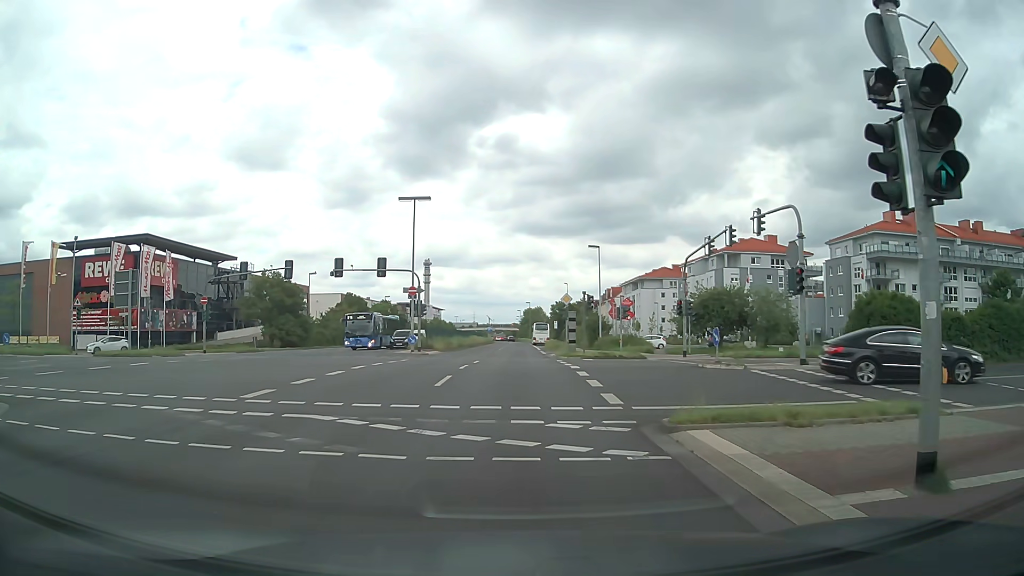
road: primary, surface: asphalt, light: Day
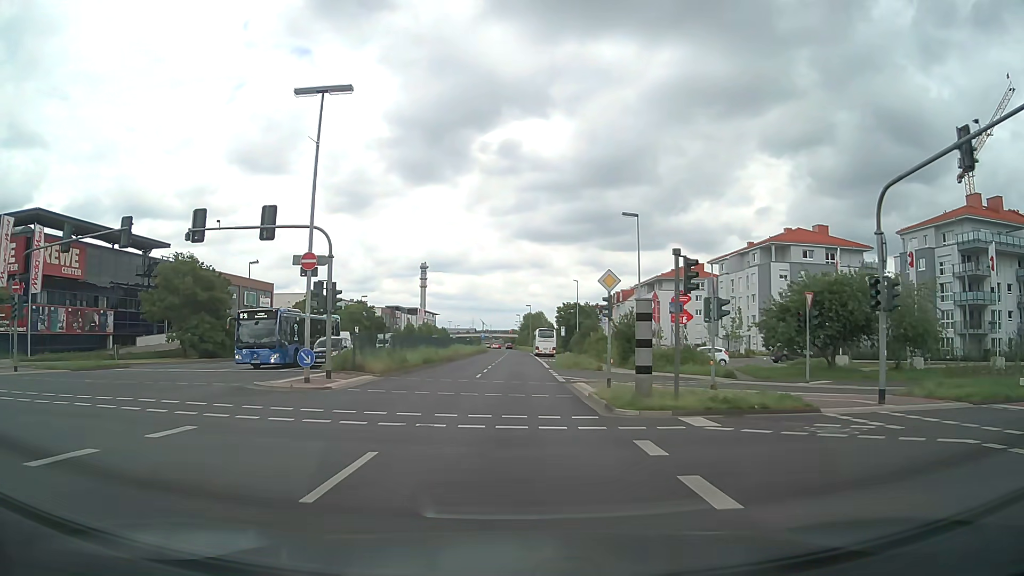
(0.0, +22.6) m; 0°
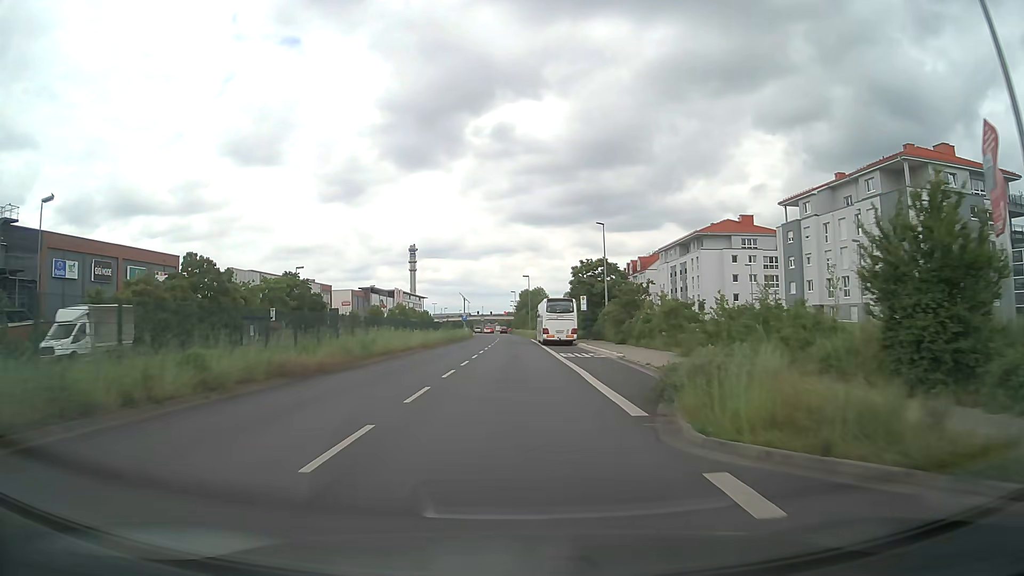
(+0.3, +36.6) m; 0°
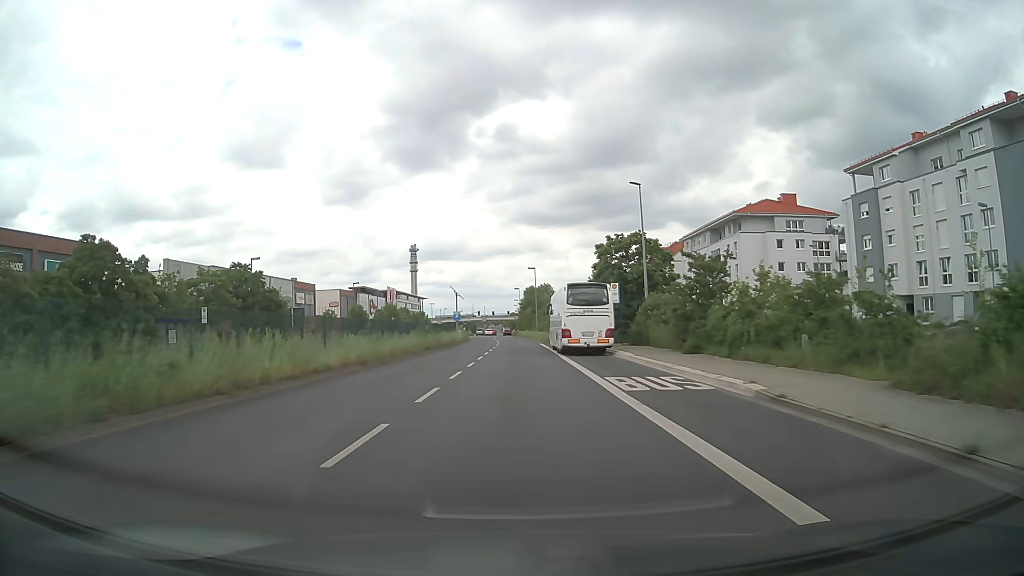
(0.0, +17.7) m; 0°
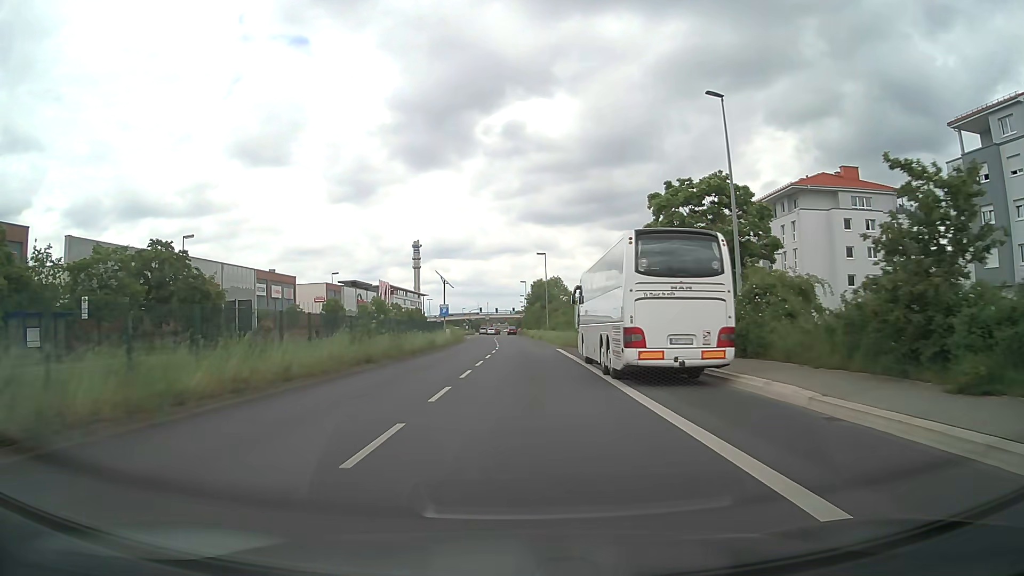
(-0.1, +18.0) m; 0°
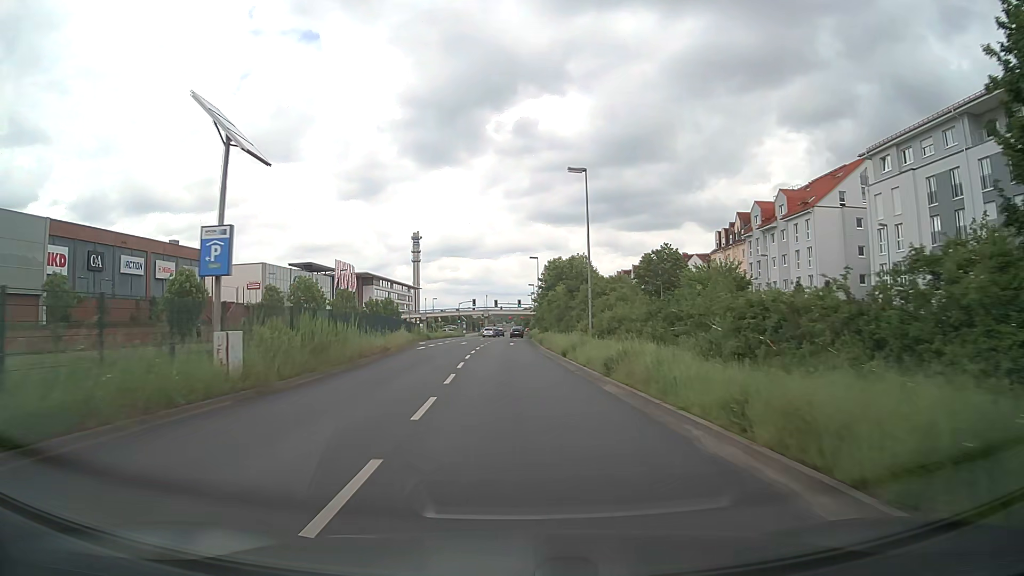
(-0.1, +44.5) m; -1°
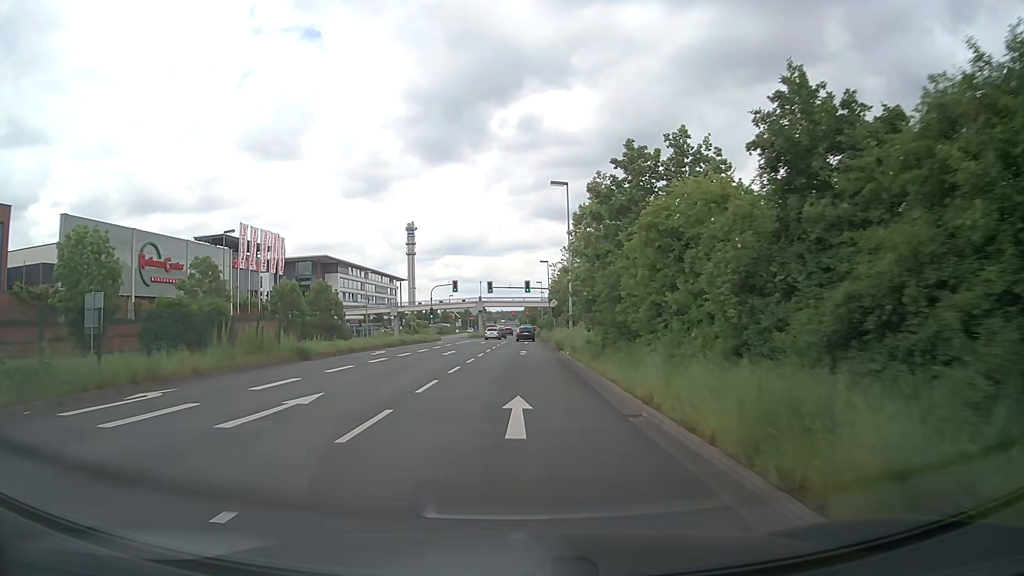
(-0.3, +44.0) m; 0°
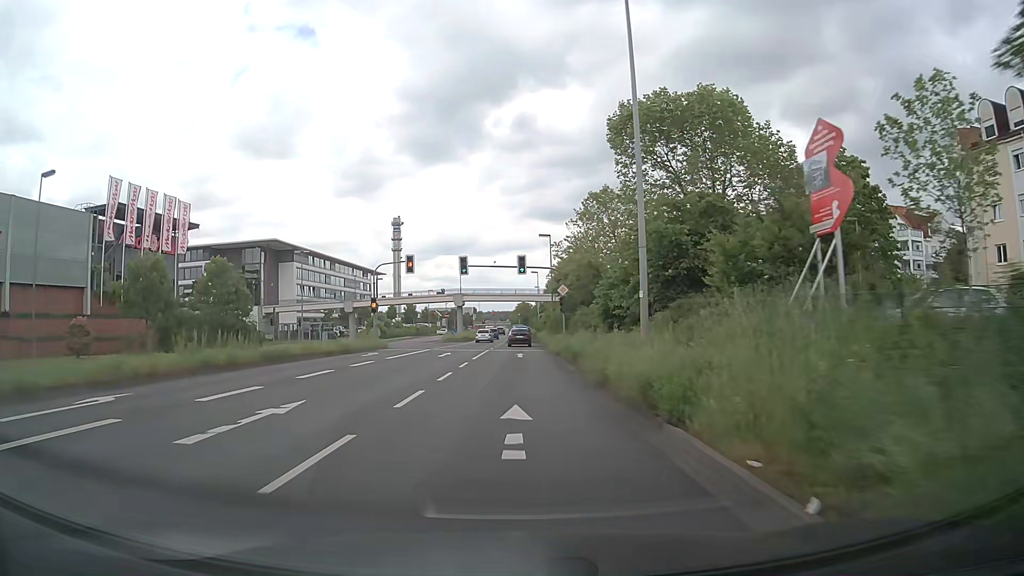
(+0.2, +26.2) m; 0°
(0, +10) (0, +20) (0, +30) (0, +40) (0, +50) (0, +60) (+1, +70) (+1, +80) (+1, +90) (+1, +100) m
